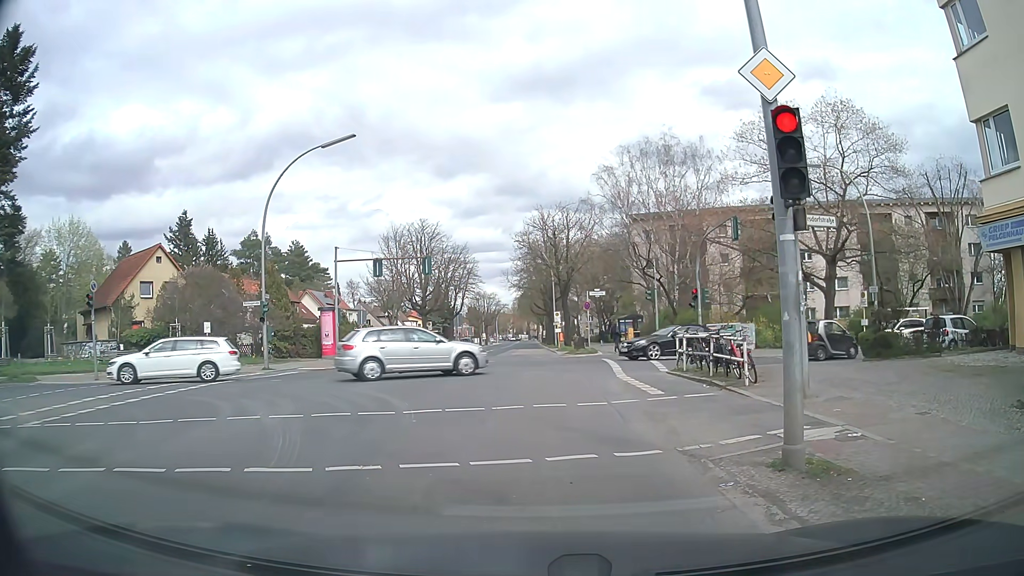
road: secondary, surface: asphalt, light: Day
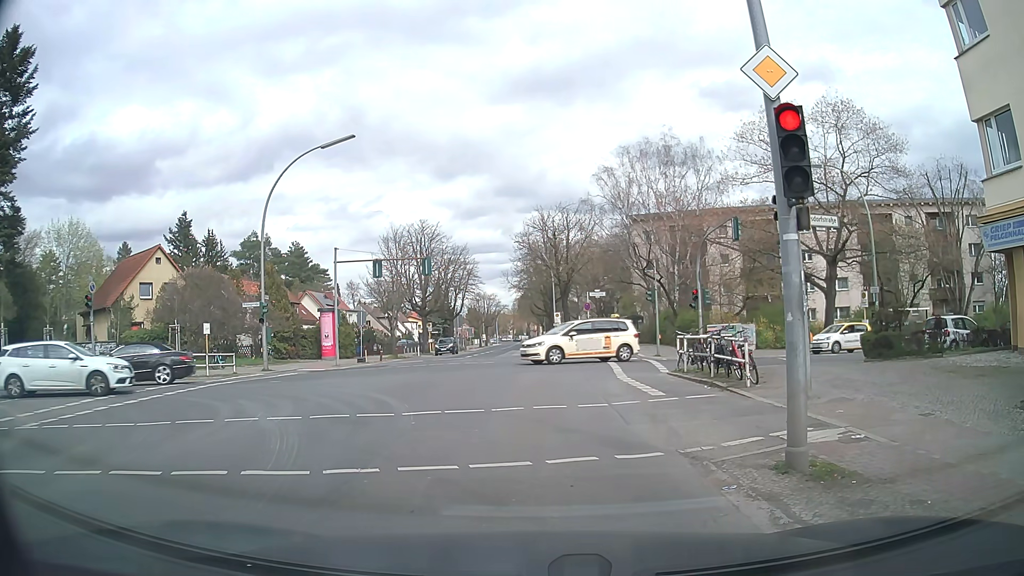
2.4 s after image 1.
(0.0, +0.1) m; 0°
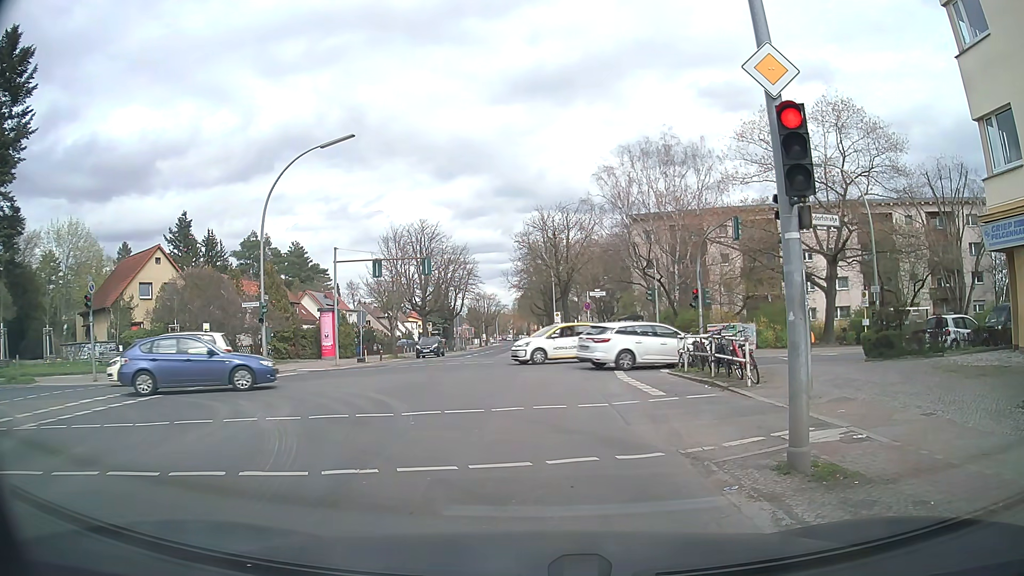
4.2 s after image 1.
(0.0, +0.1) m; 0°
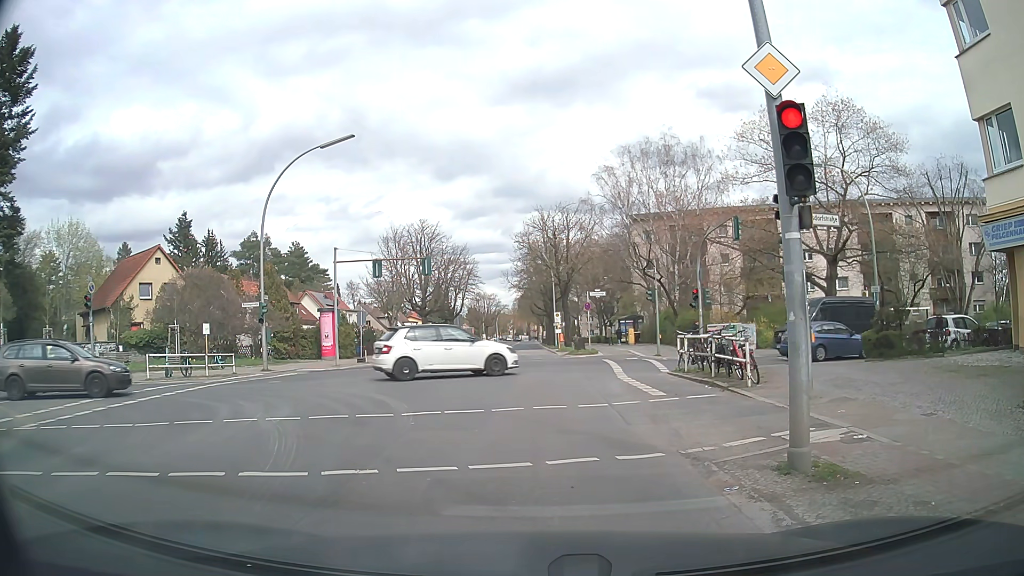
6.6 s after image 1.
(0.0, 0.0) m; 0°
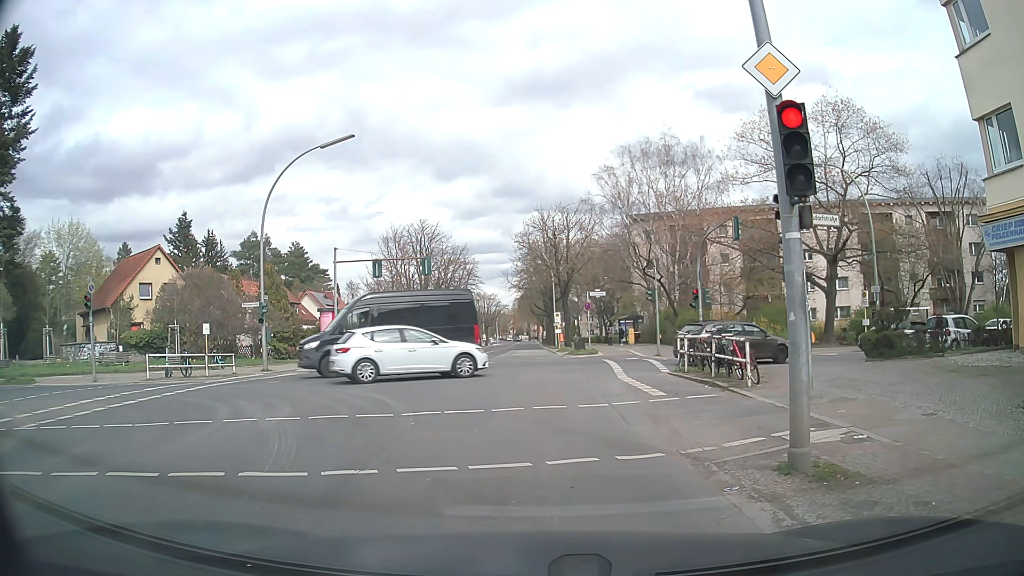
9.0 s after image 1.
(0.0, 0.0) m; 0°
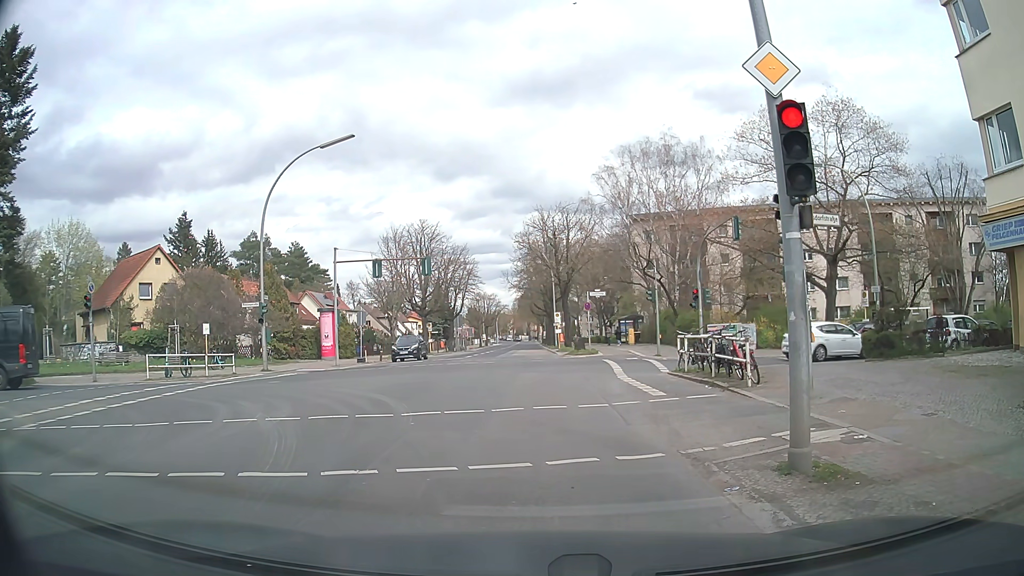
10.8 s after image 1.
(0.0, 0.0) m; 0°
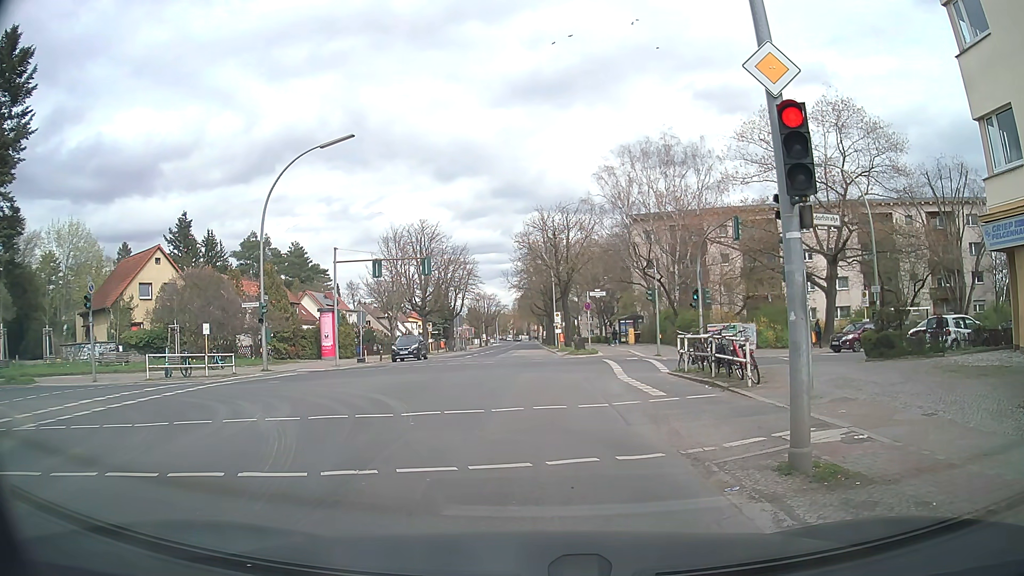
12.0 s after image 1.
(0.0, 0.0) m; 0°
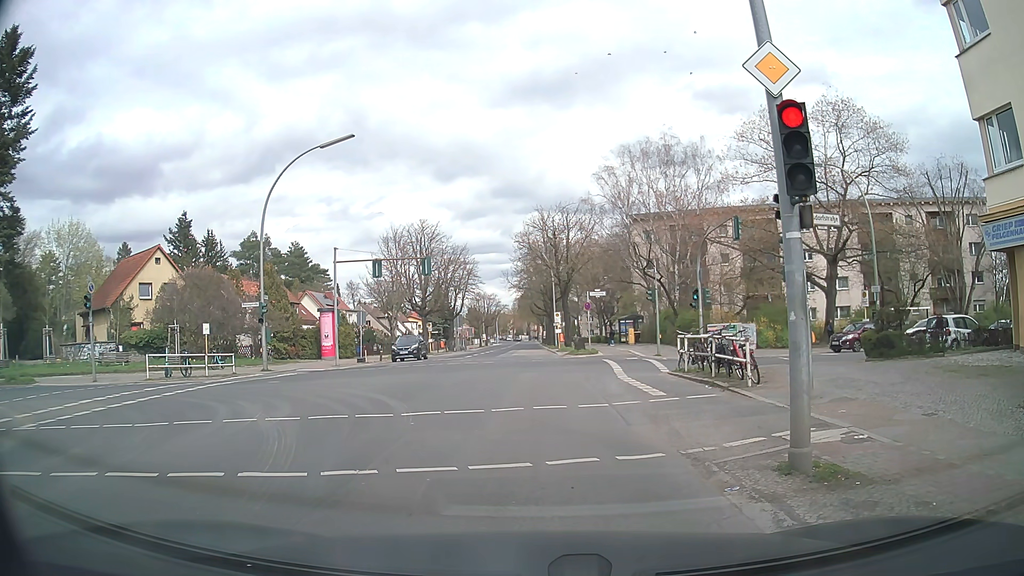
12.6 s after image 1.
(0.0, 0.0) m; 0°
(-1, +10) (-2, +20) (-3, +30) (-4, +40) (-5, +50) (-6, +60) (-7, +70) (-8, +80) (-8, +90) (-9, +100) m
